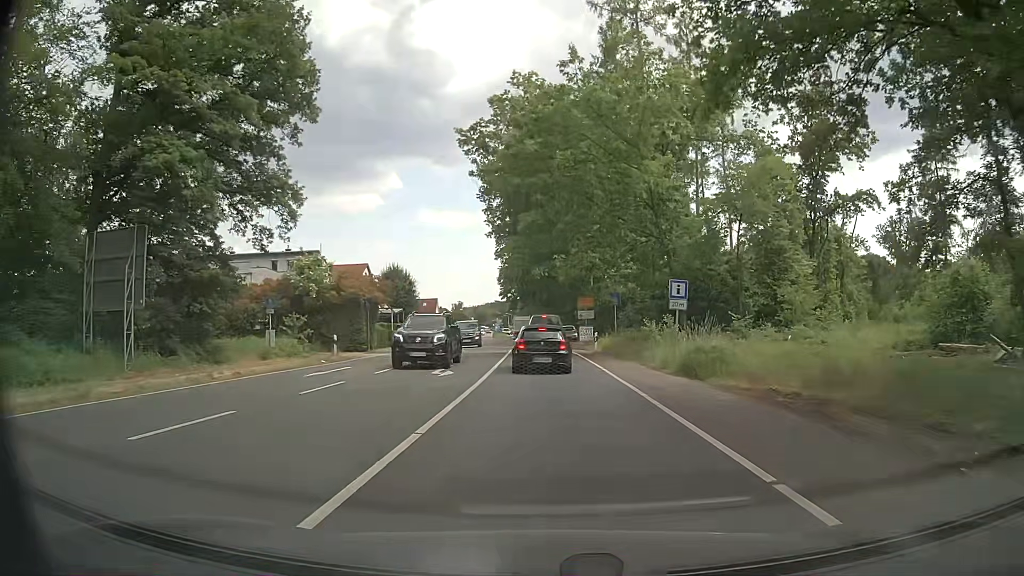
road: primary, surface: asphalt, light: Day
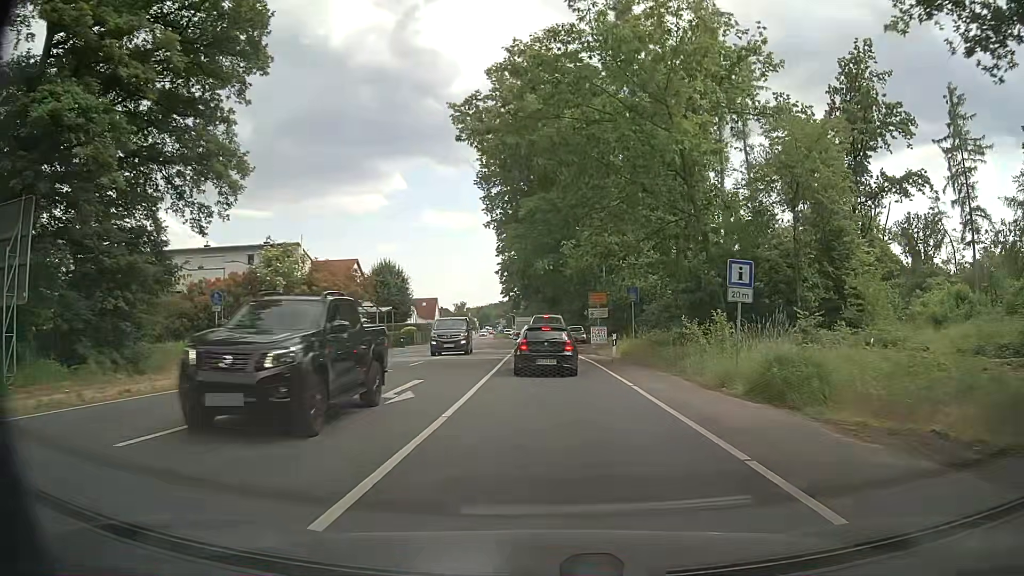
(0.0, +6.5) m; -1°
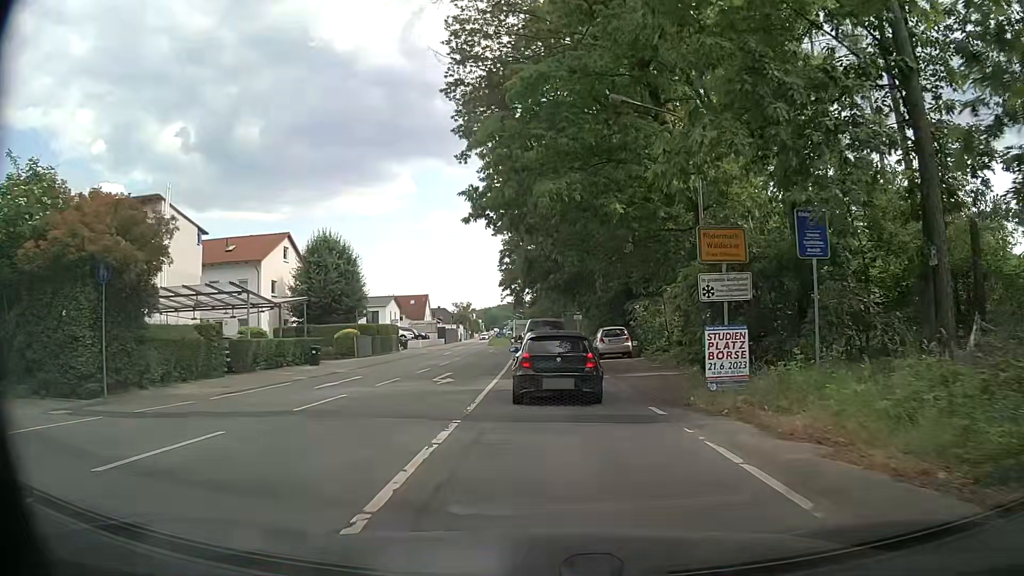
(-0.2, +23.8) m; 0°
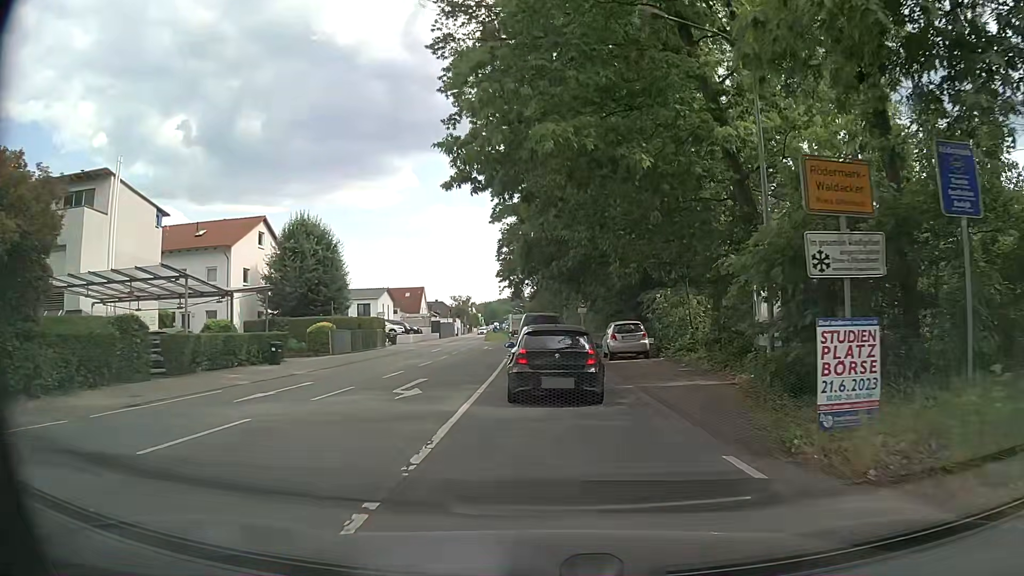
(-0.1, +5.1) m; 0°
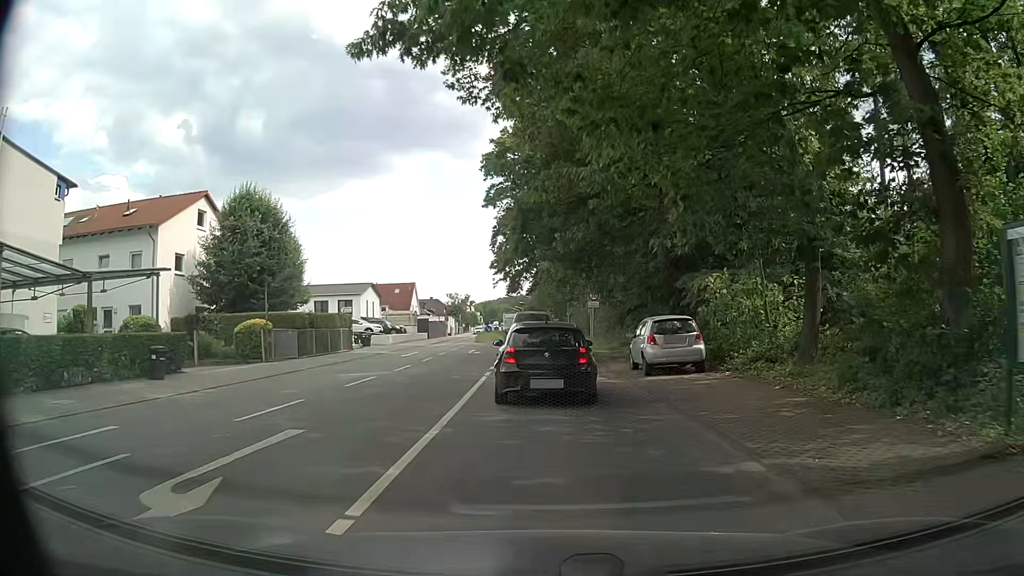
(-0.1, +9.3) m; -2°
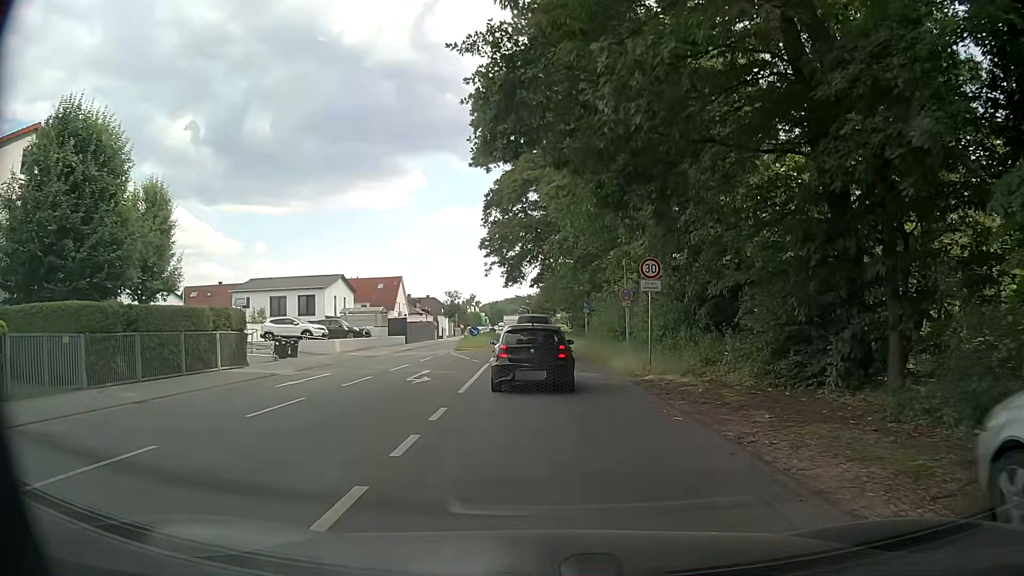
(+0.2, +17.0) m; 0°
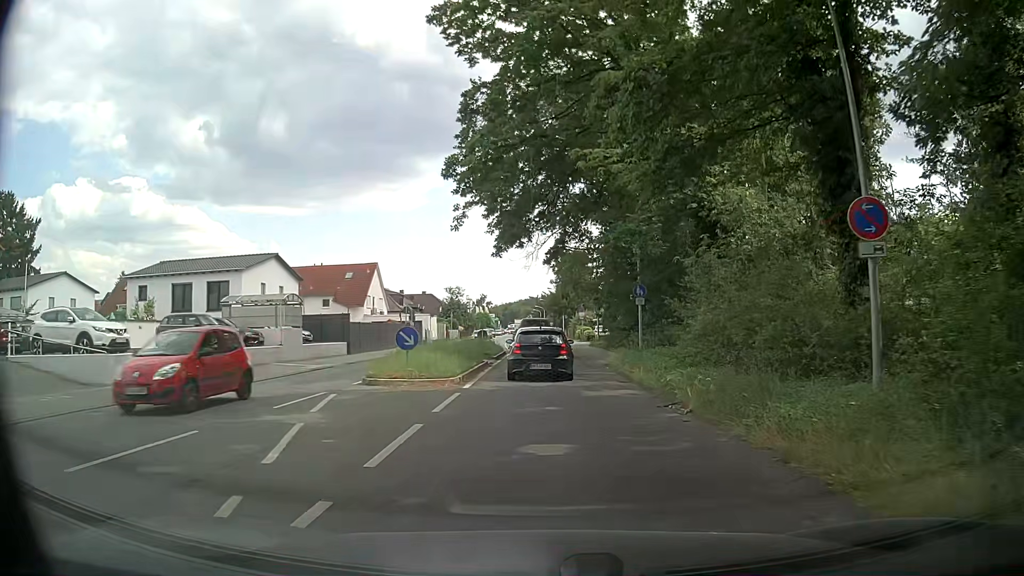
(-0.4, +22.9) m; -1°
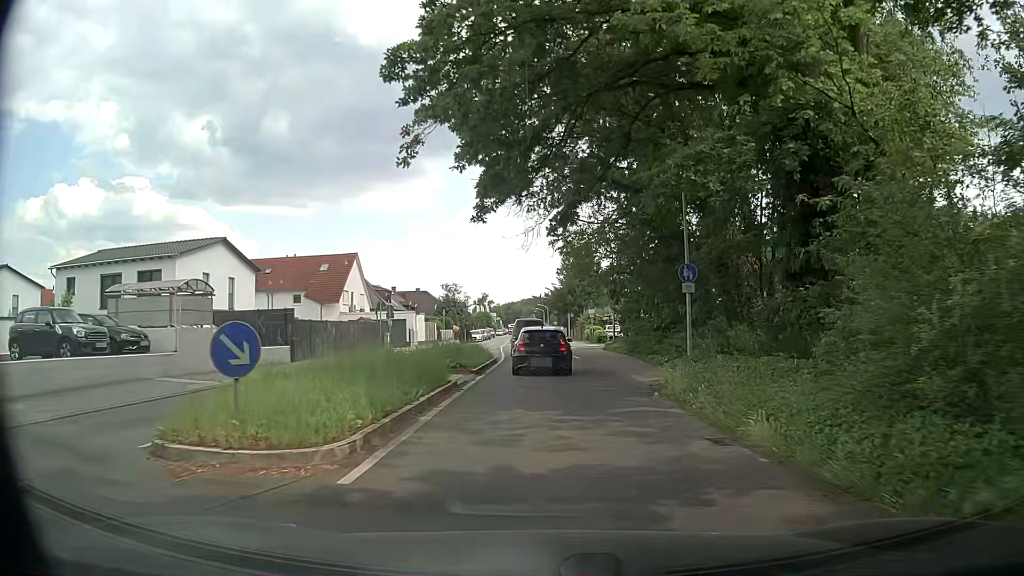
(0.0, +9.7) m; 0°
(0, +10) (0, +20) (0, +30) (-1, +40) (-2, +50) (-2, +60) (-3, +70) (-3, +80) (-3, +90) (-4, +100) m
